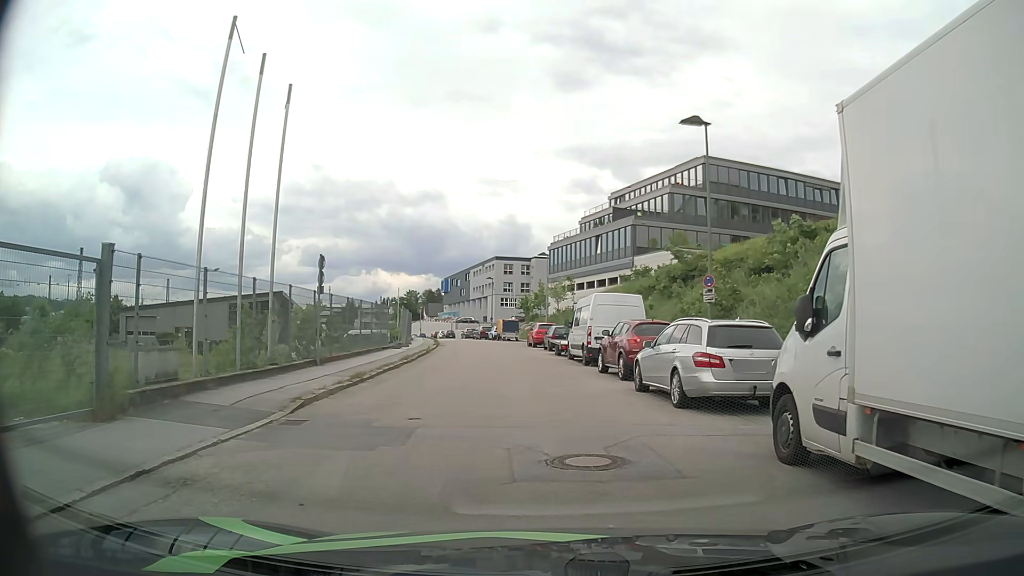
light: Day
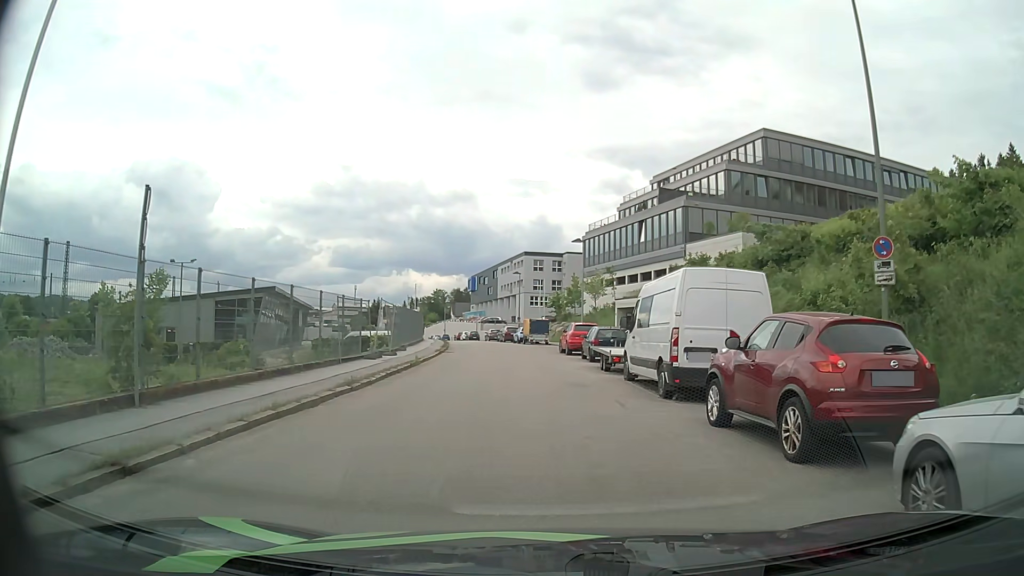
(-0.3, +10.3) m; -3°
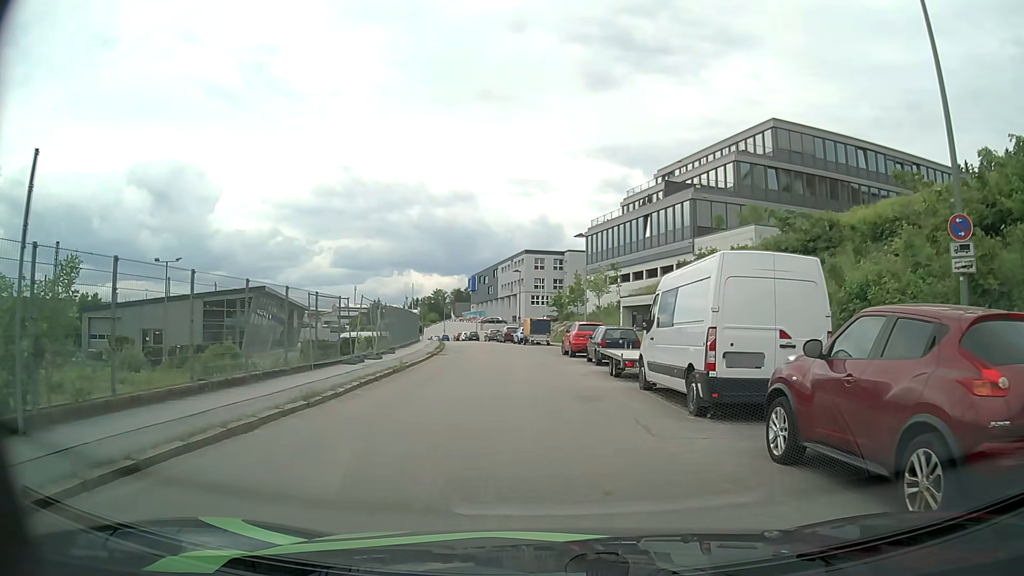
(0.0, +2.7) m; 0°
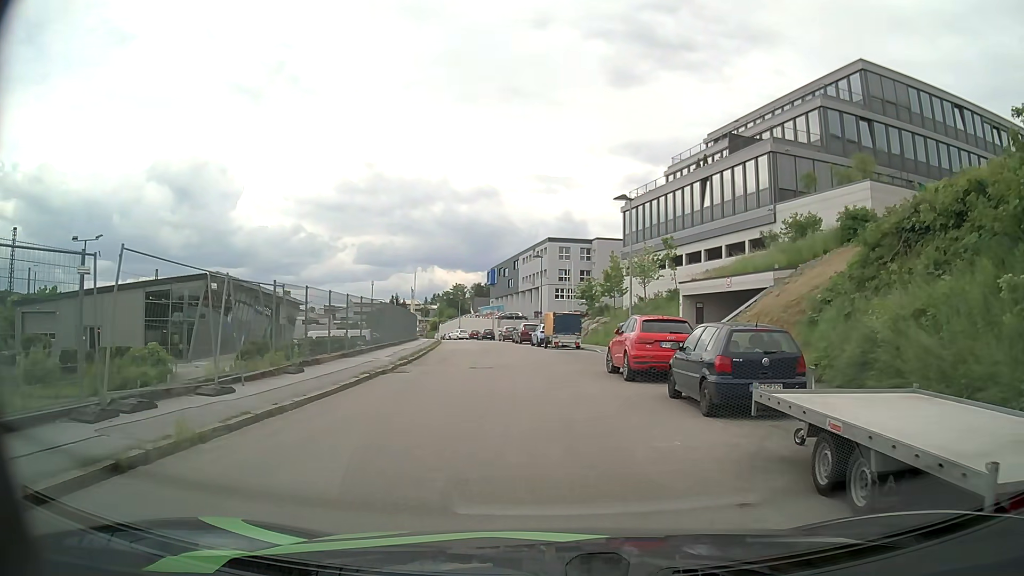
(-0.2, +13.7) m; -1°
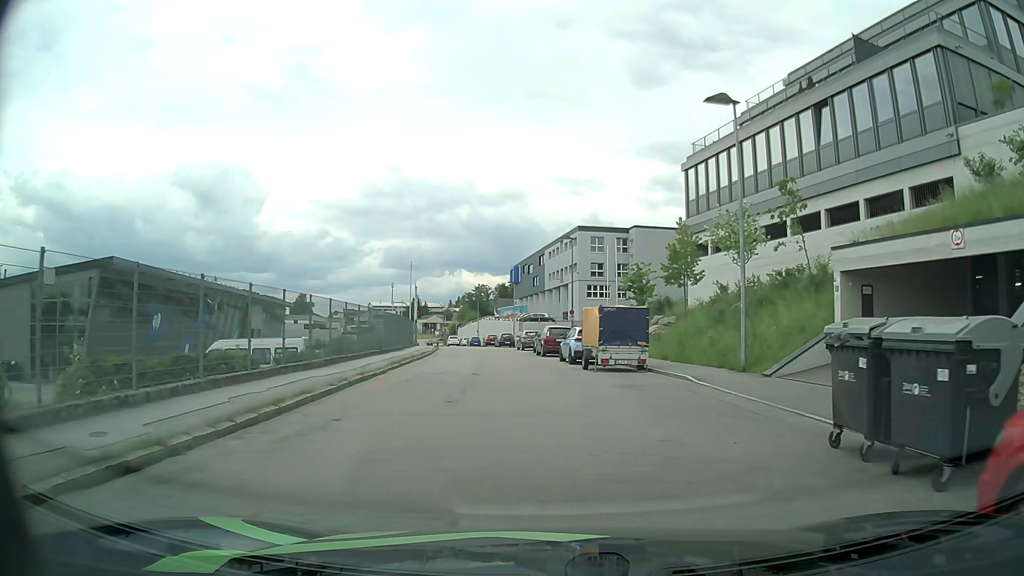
(-0.6, +16.5) m; -3°
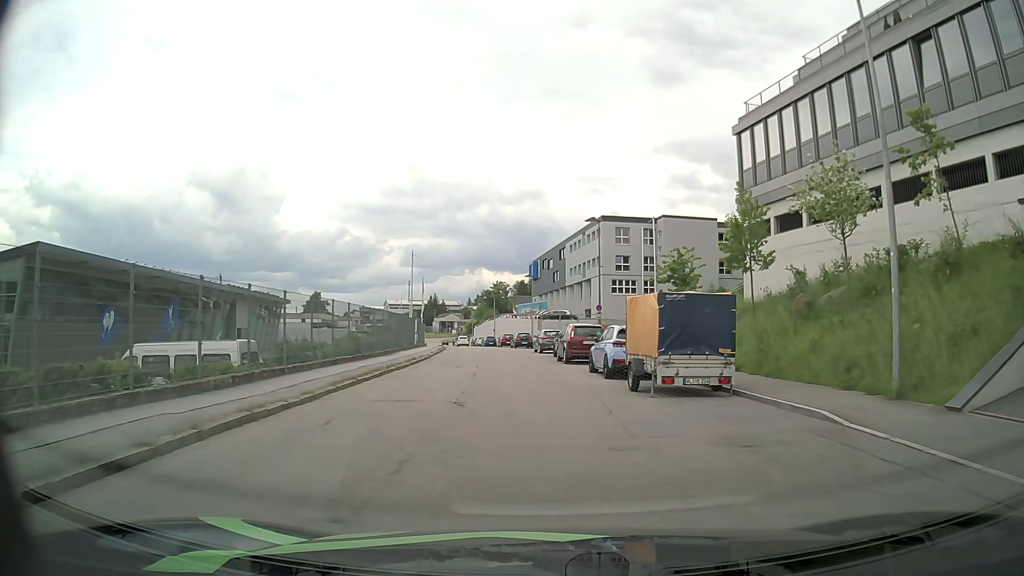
(-0.1, +7.9) m; -1°
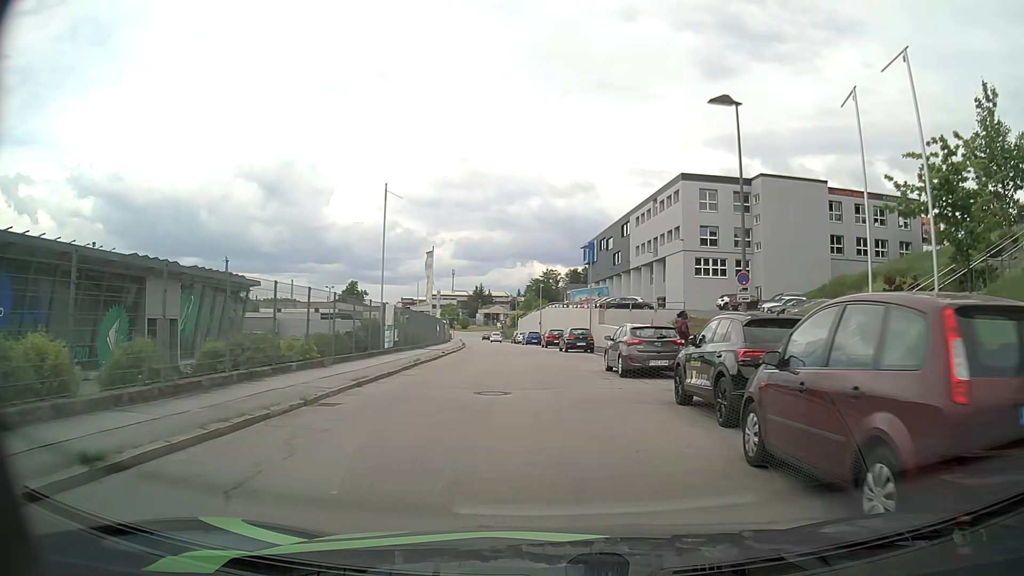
(-1.2, +22.8) m; -5°
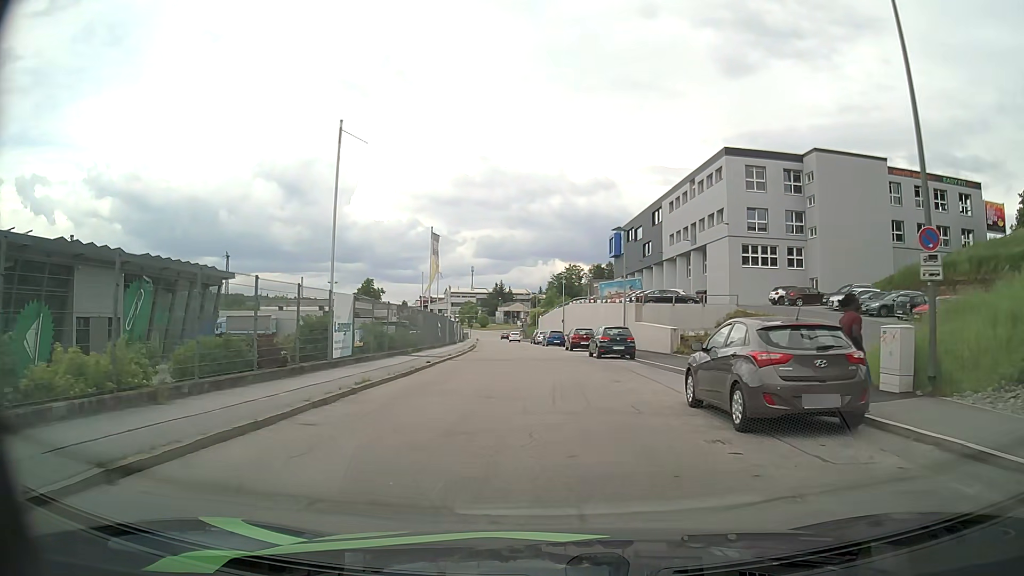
(-0.1, +9.5) m; -2°
(0, +10) (-1, +20) (-1, +30) (-1, +40) (-2, +50) (-2, +60) (-3, +70) (-4, +80) (-4, +90) (-5, +100) m
